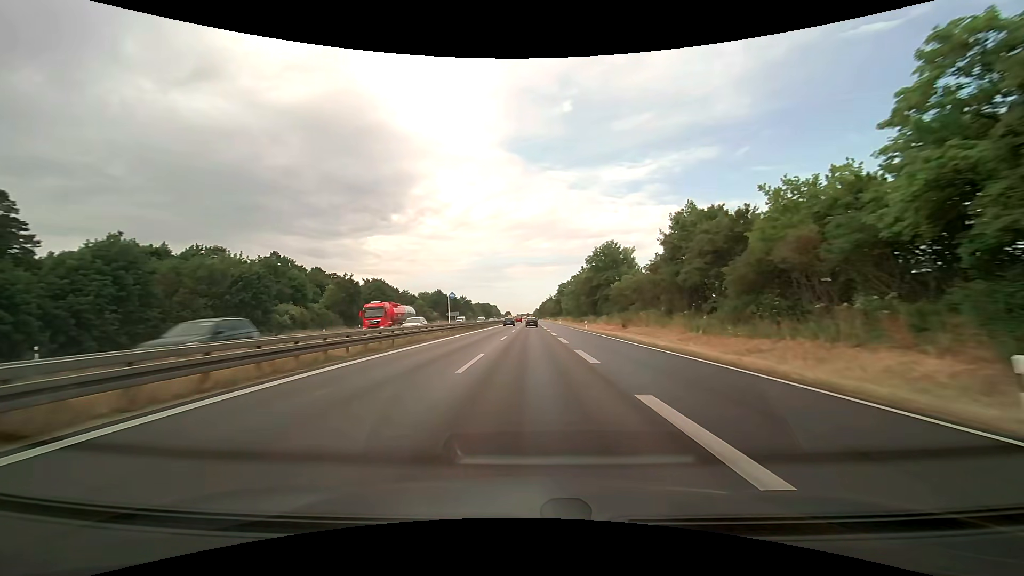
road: trunk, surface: asphalt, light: Day
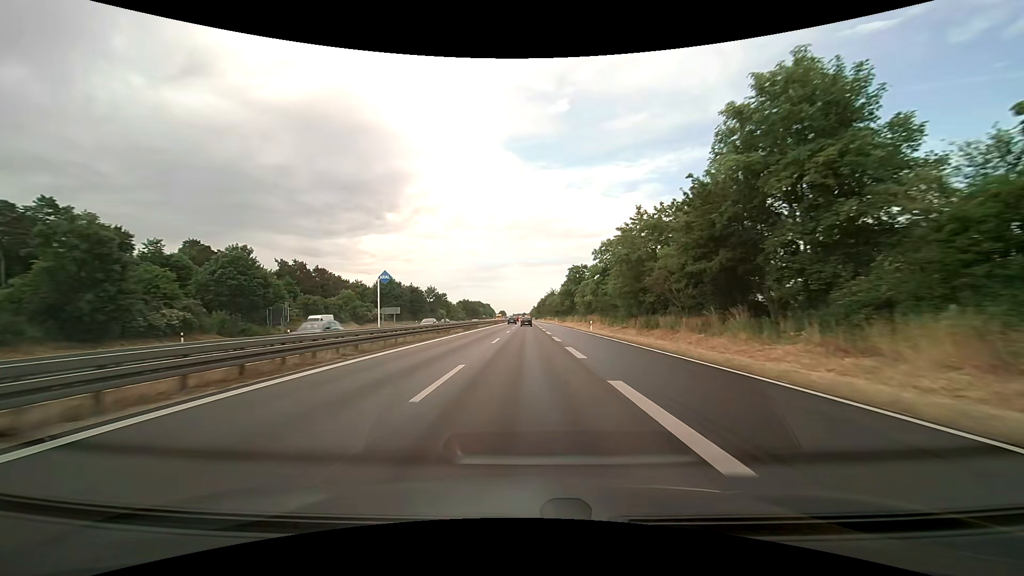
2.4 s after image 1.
(+0.4, +58.5) m; +1°
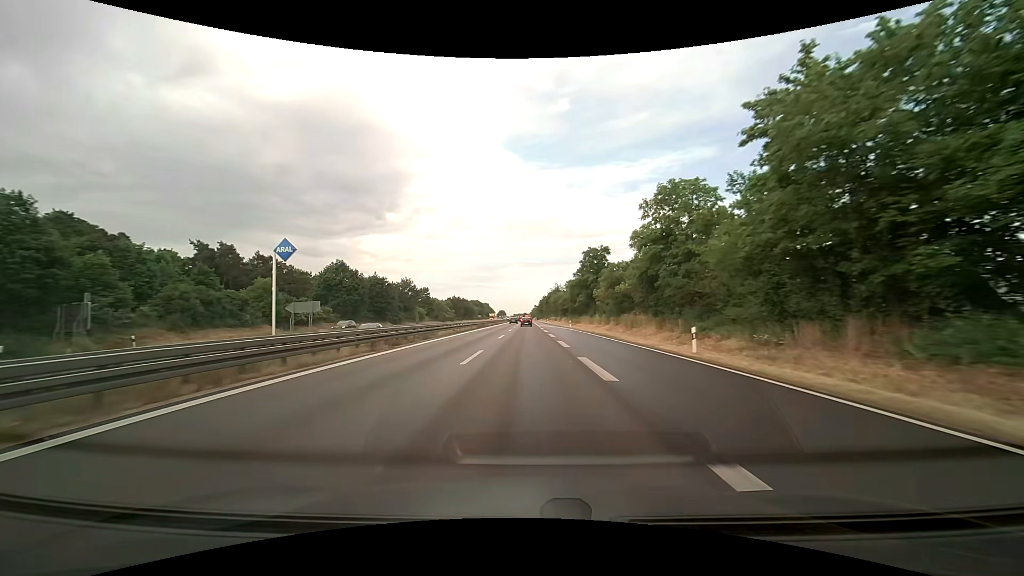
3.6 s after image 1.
(0.0, +30.1) m; 0°
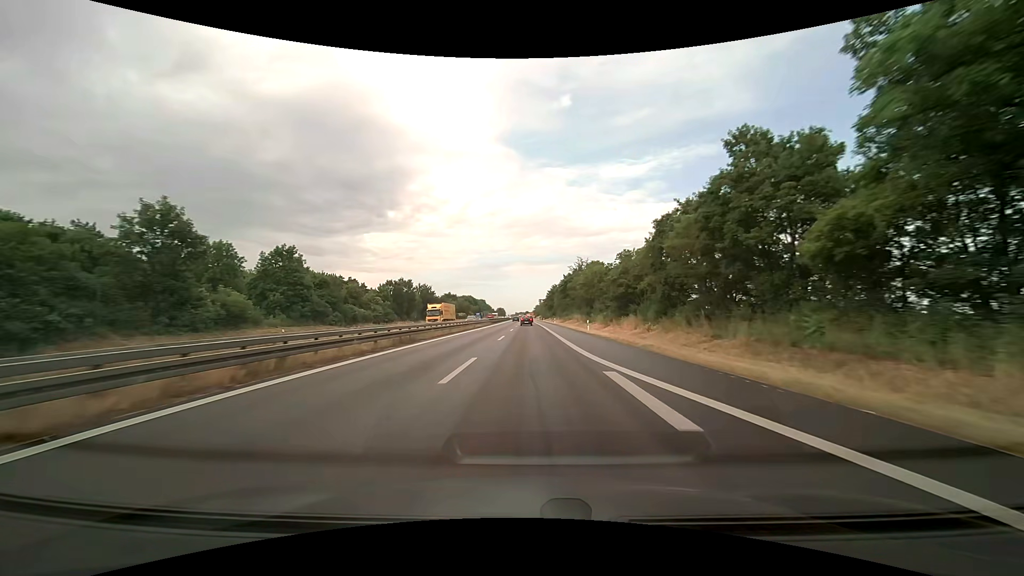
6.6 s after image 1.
(-0.2, +76.6) m; 0°
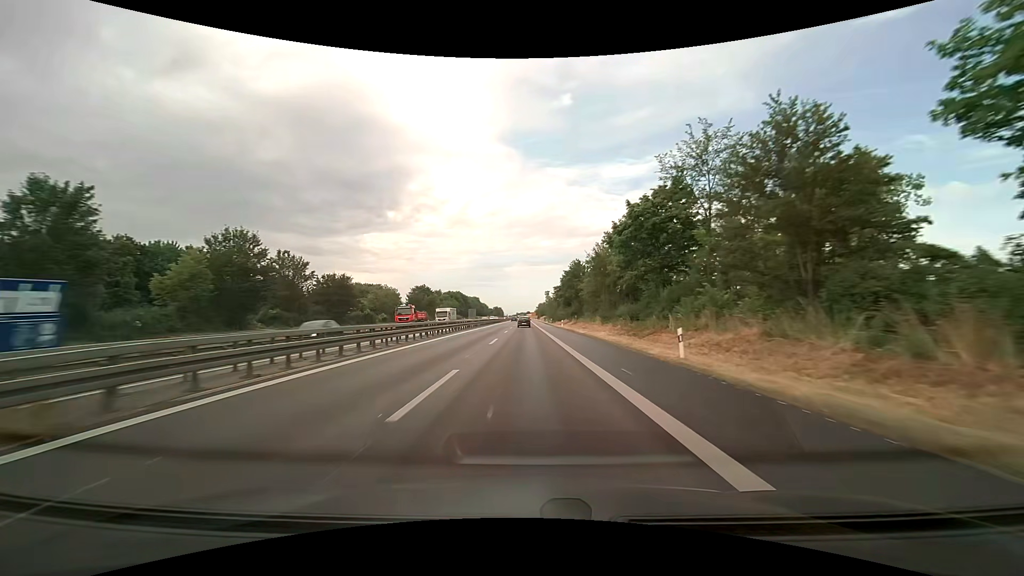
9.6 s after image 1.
(+0.1, +75.9) m; 0°
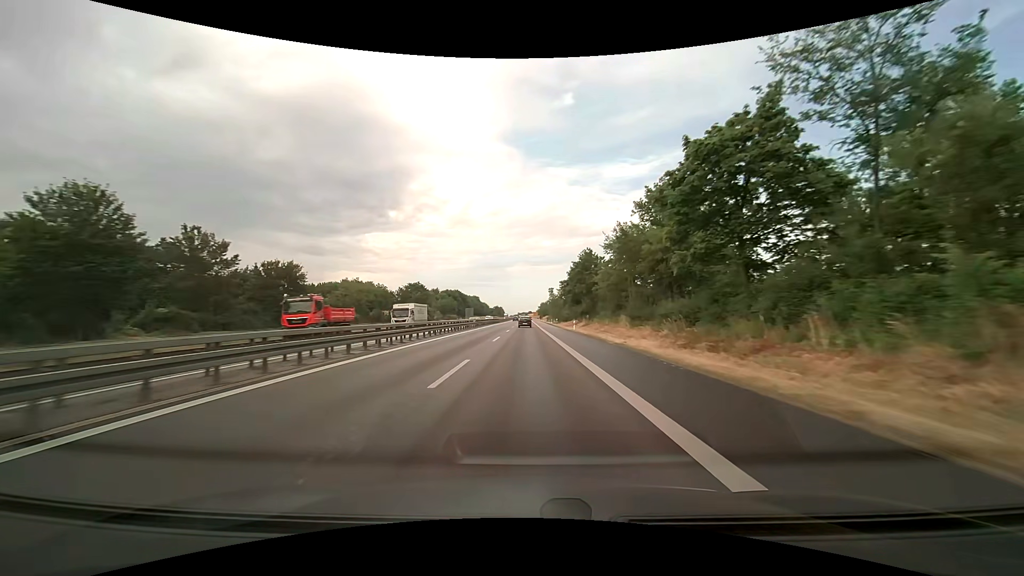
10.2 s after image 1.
(0.0, +15.2) m; 0°
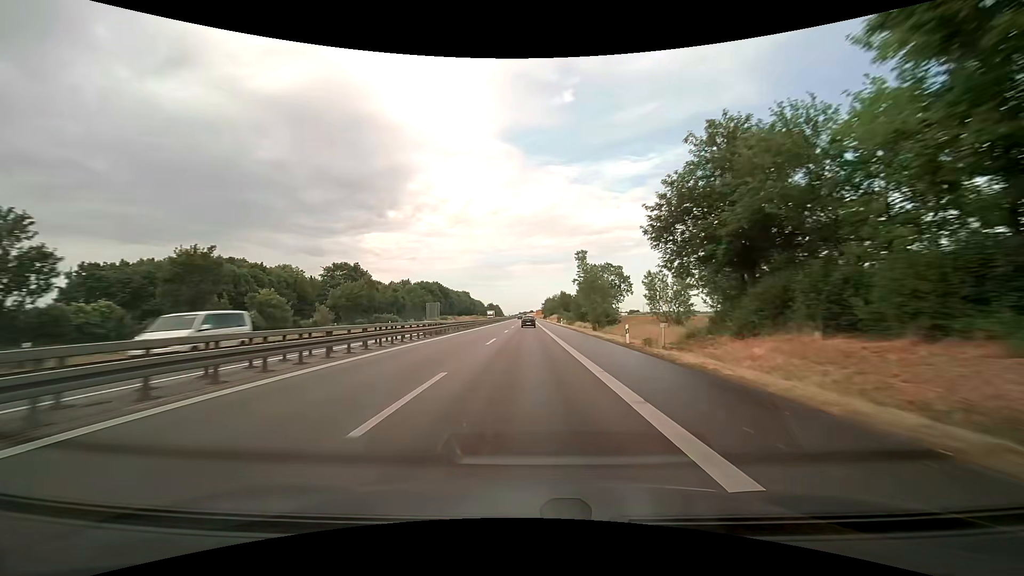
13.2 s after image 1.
(-0.2, +76.2) m; 0°
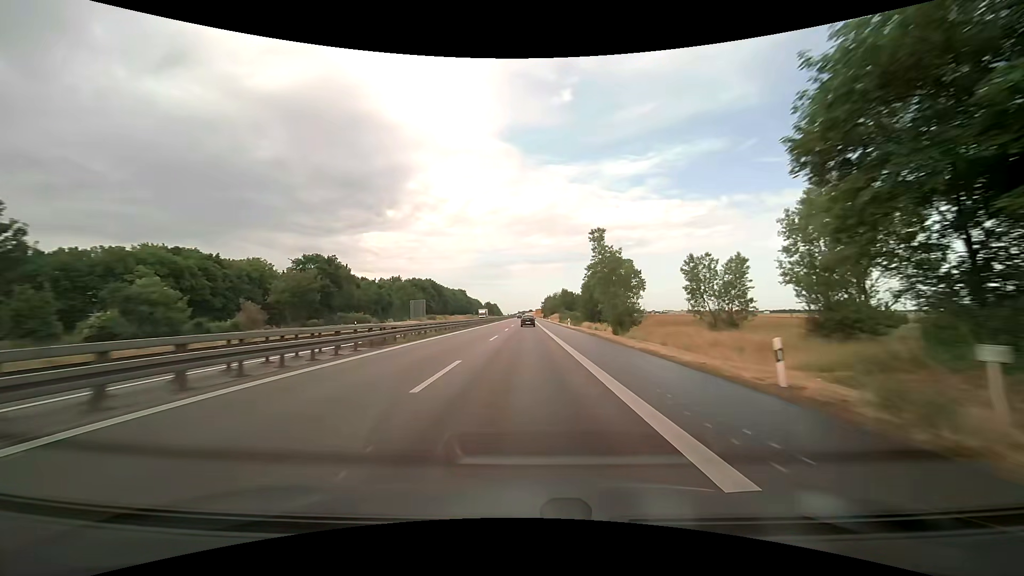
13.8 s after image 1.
(0.0, +15.0) m; 0°
(0, +10) (0, +20) (0, +30) (0, +40) (0, +50) (0, +60) (0, +70) (0, +80) (0, +90) (0, +100) m
